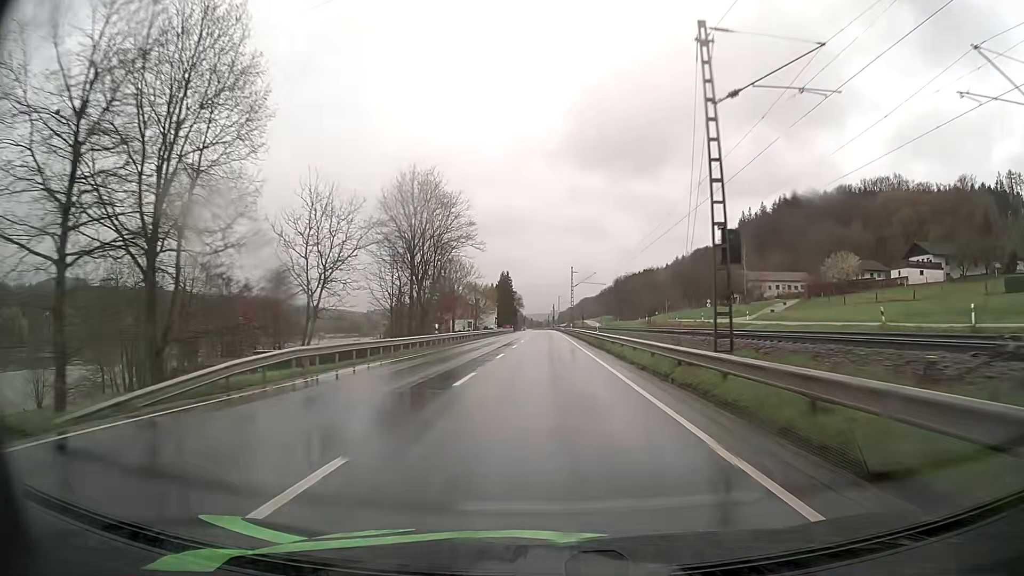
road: primary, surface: asphalt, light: Day
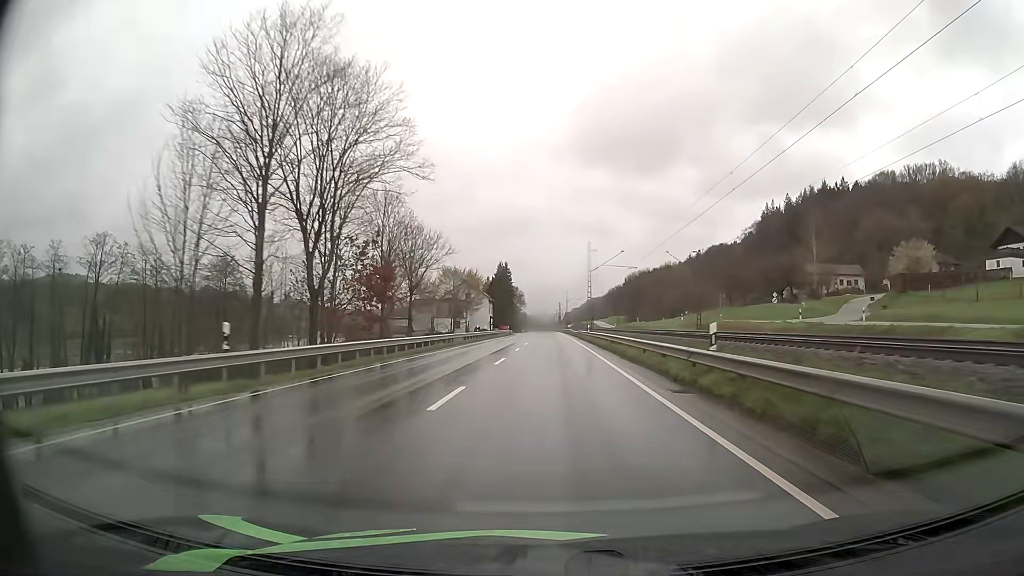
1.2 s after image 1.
(-0.2, +28.9) m; -1°
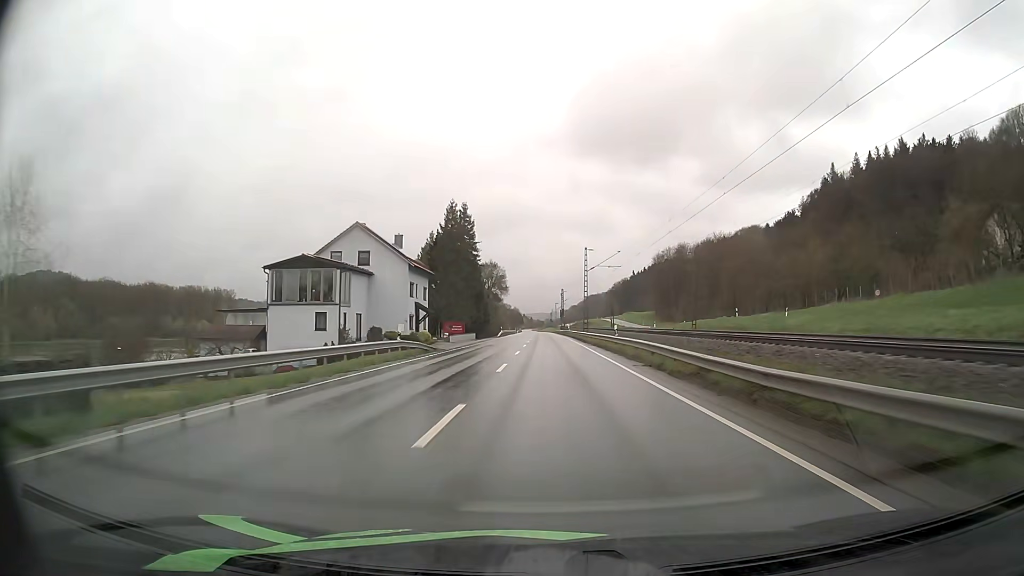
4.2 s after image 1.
(0.0, +77.3) m; 0°
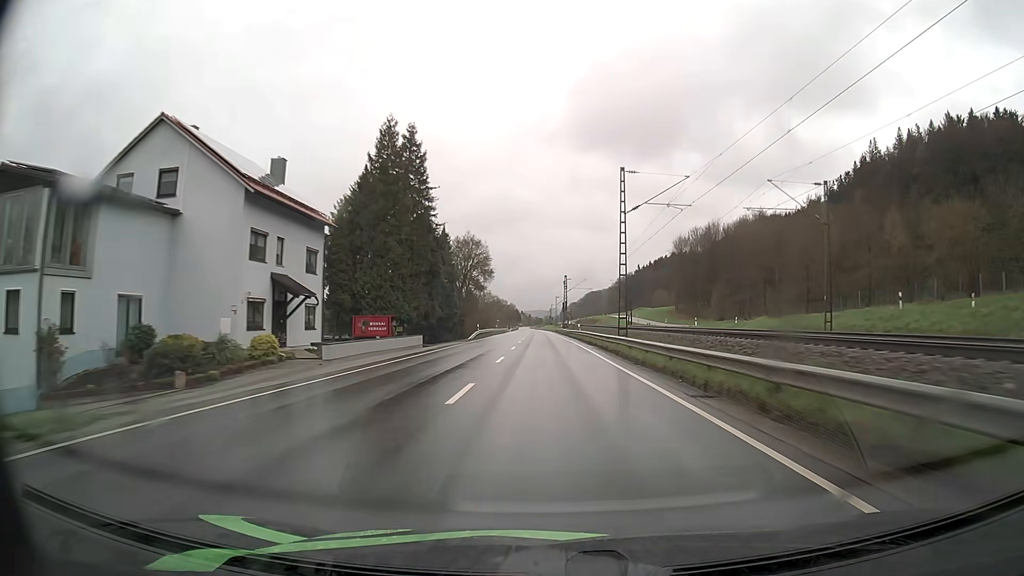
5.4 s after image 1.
(0.0, +33.3) m; 0°
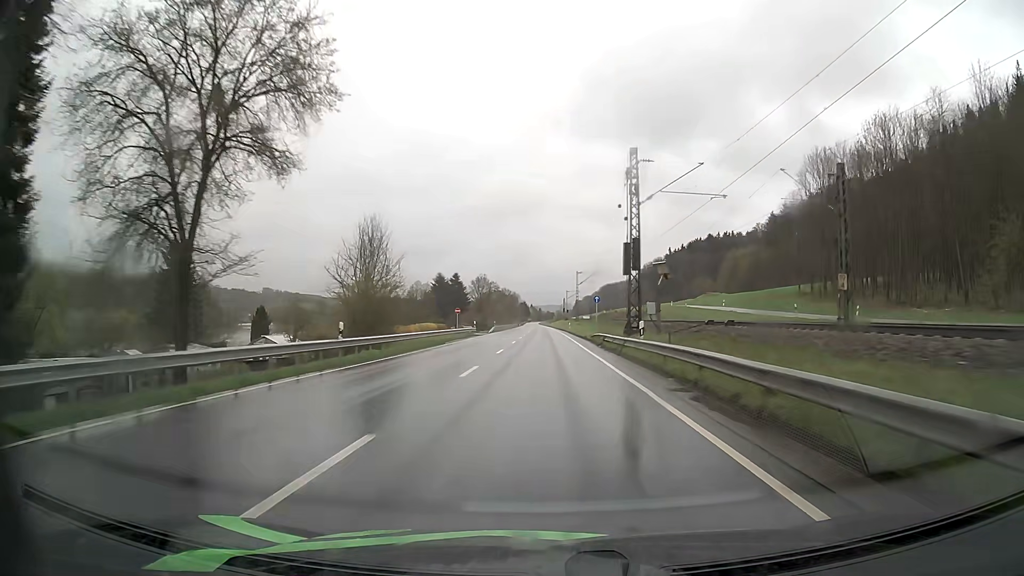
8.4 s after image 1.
(-0.4, +80.9) m; -1°
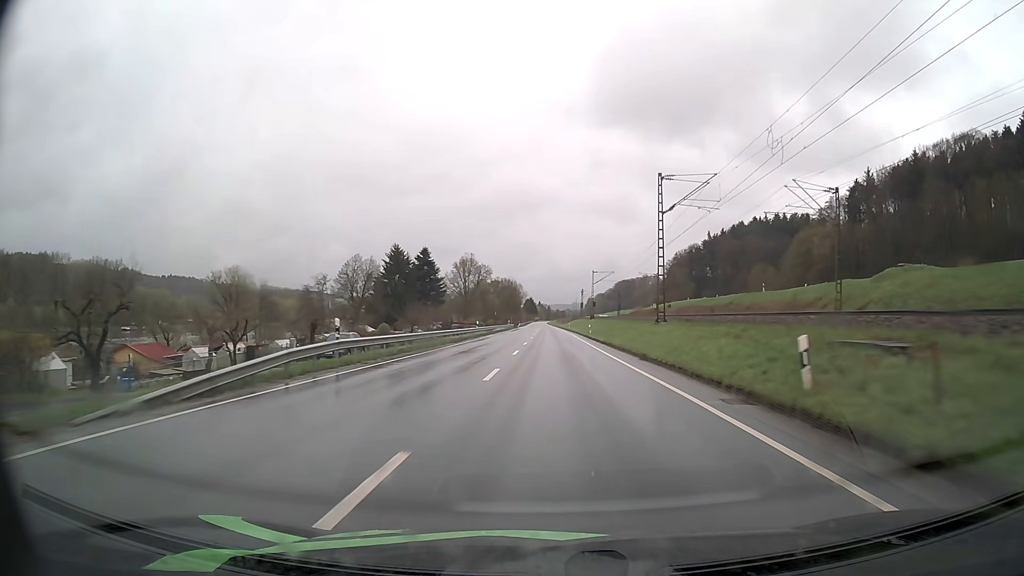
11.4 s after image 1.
(-1.0, +74.4) m; -1°
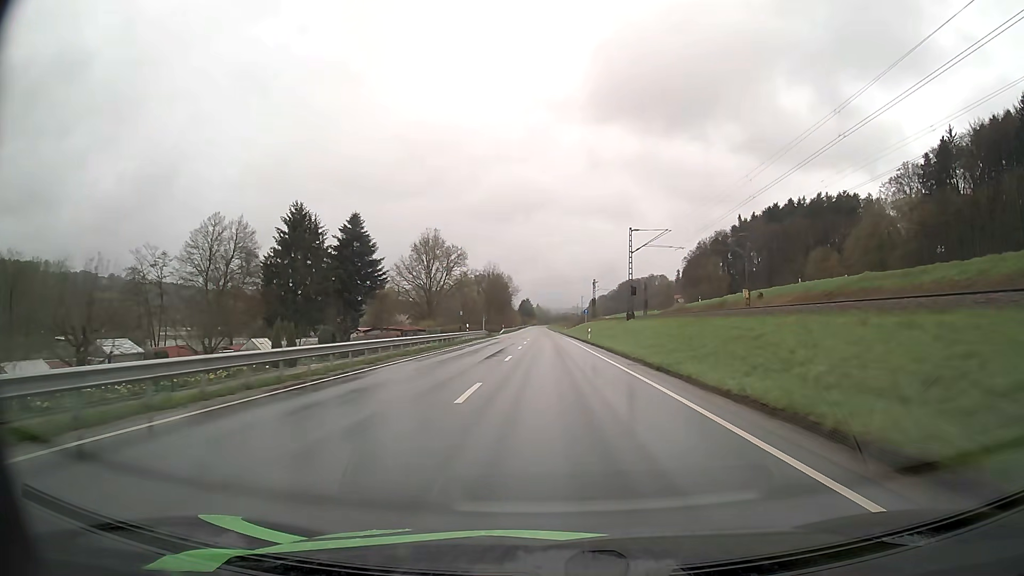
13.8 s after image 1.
(+0.2, +56.3) m; 0°
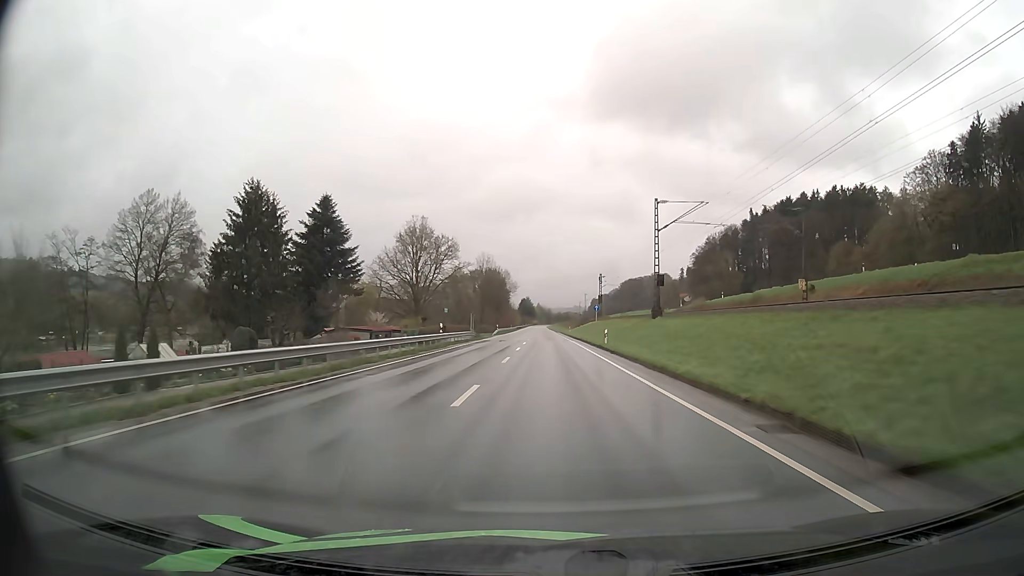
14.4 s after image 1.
(0.0, +14.5) m; 0°
(0, +10) (0, +20) (0, +30) (0, +40) (0, +50) (0, +60) (0, +70) (0, +80) (0, +90) (0, +100) m
